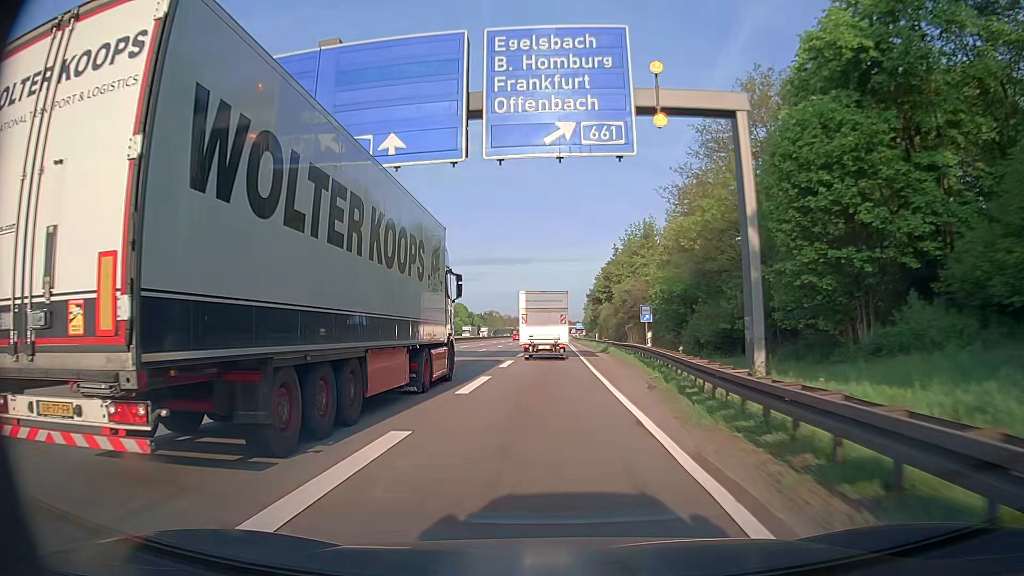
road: motorway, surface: asphalt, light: Day
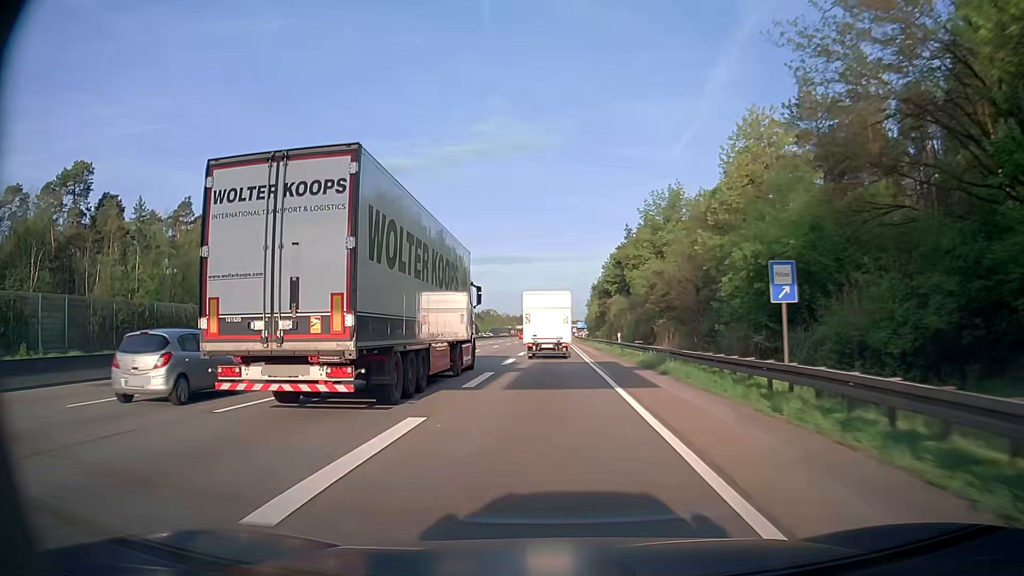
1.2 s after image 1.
(-0.1, +22.7) m; 0°
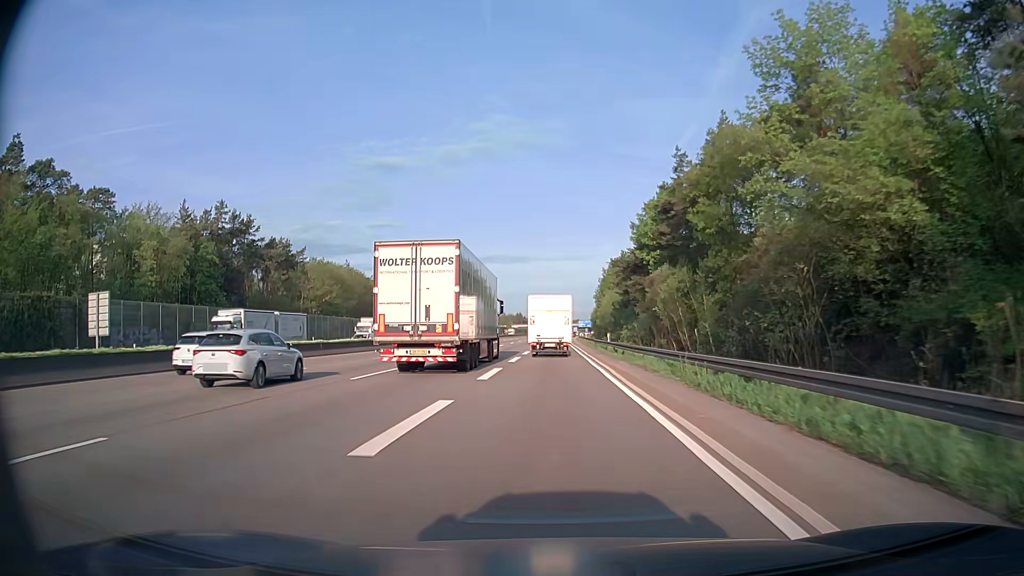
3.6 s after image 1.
(0.0, +45.6) m; 0°
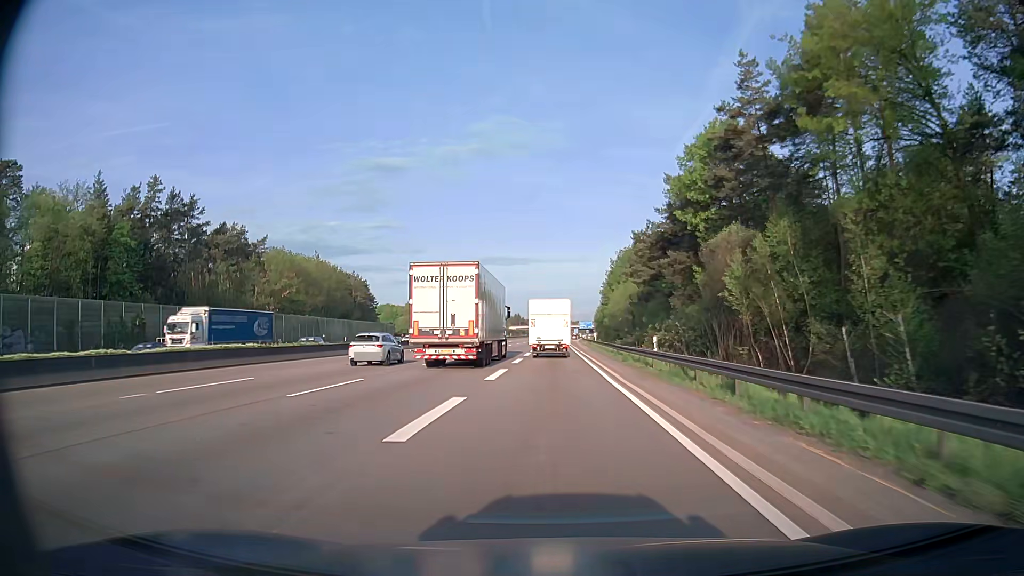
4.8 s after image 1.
(0.0, +23.0) m; 0°
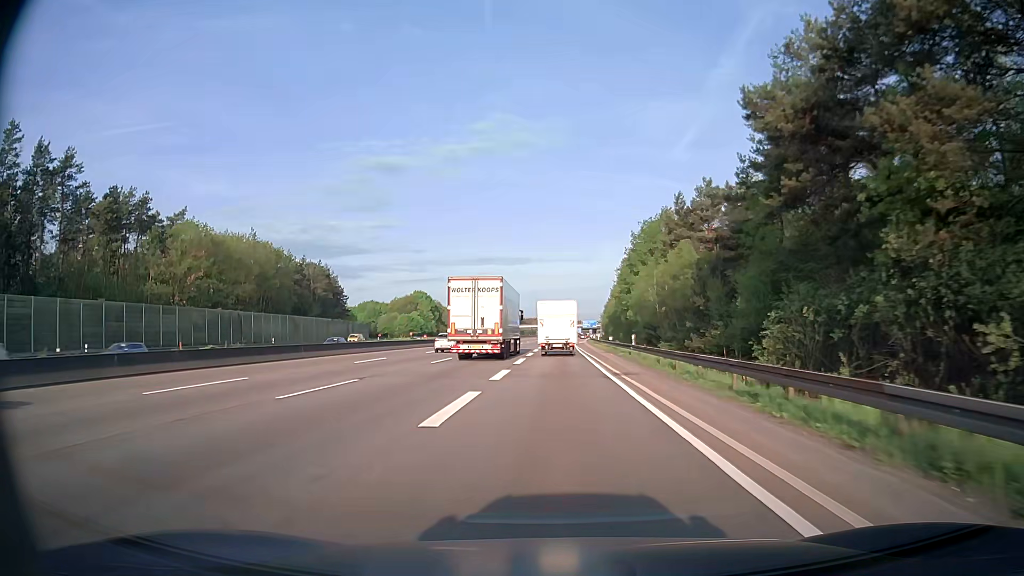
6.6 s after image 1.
(-0.1, +35.0) m; 0°
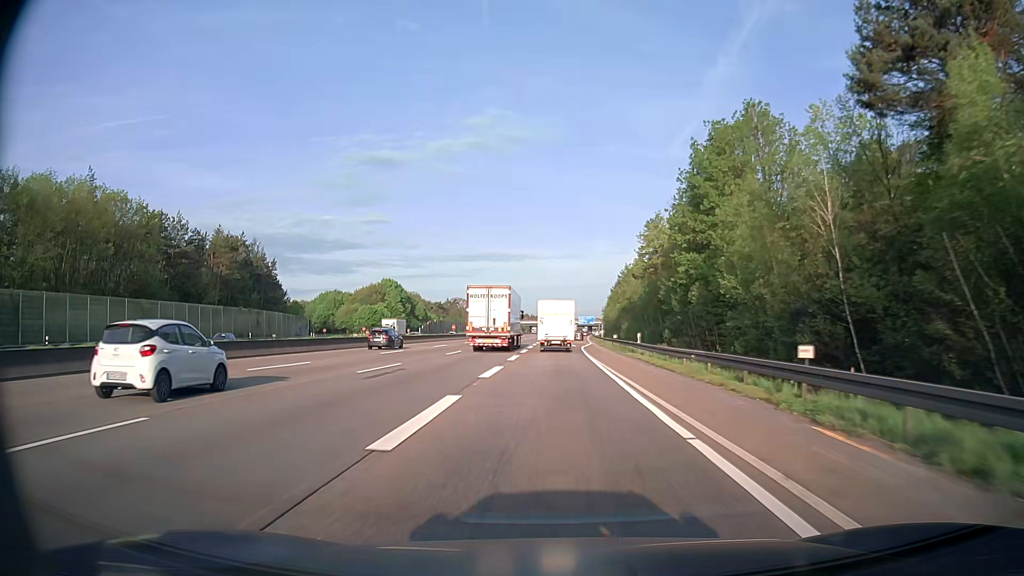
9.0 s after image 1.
(0.0, +47.6) m; +1°
(0, +10) (0, +20) (0, +30) (0, +40) (0, +50) (0, +60) (0, +70) (0, +80) (0, +90) (0, +100) m
